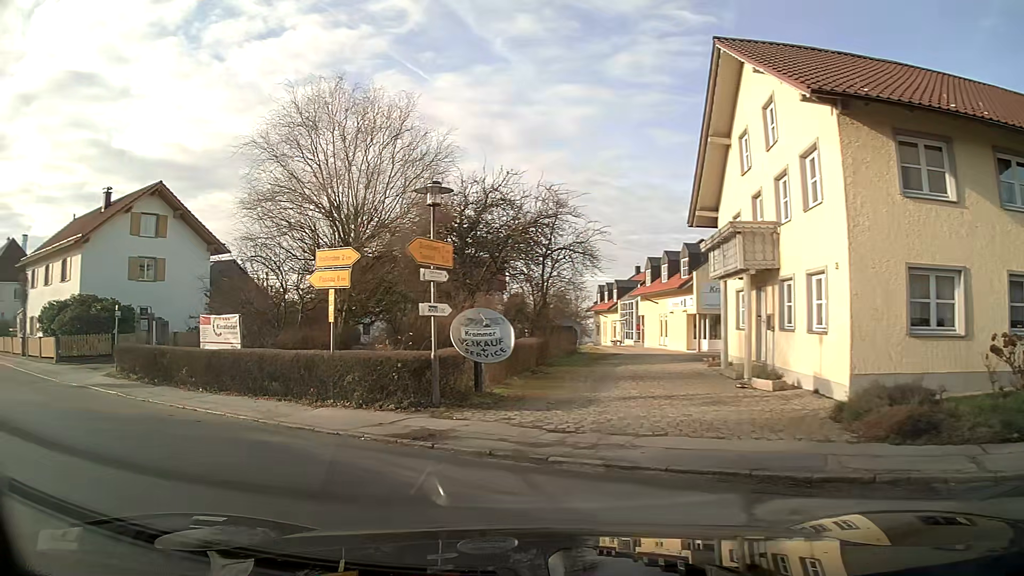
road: tertiary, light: Day
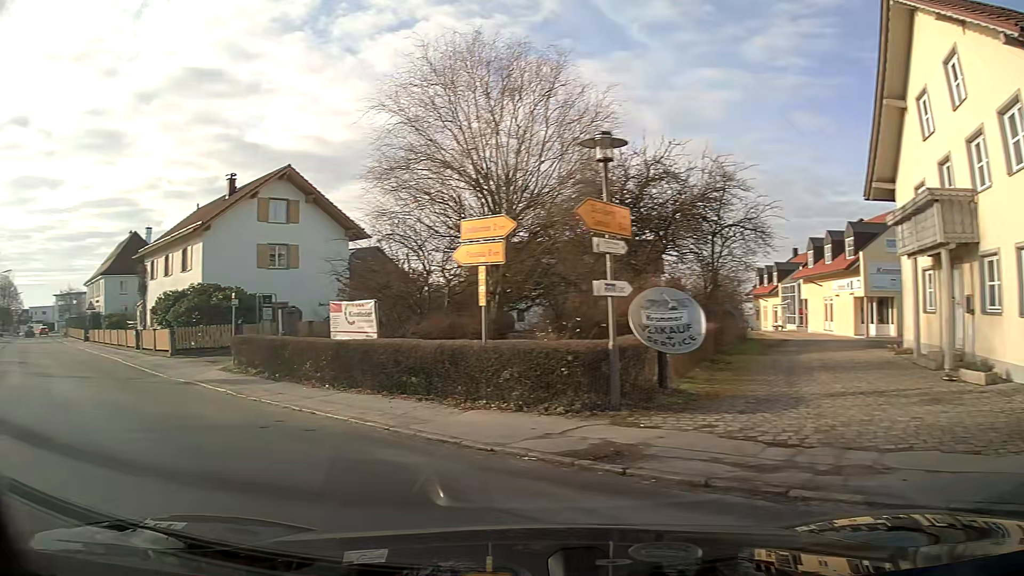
(-0.3, +2.4) m; -13°
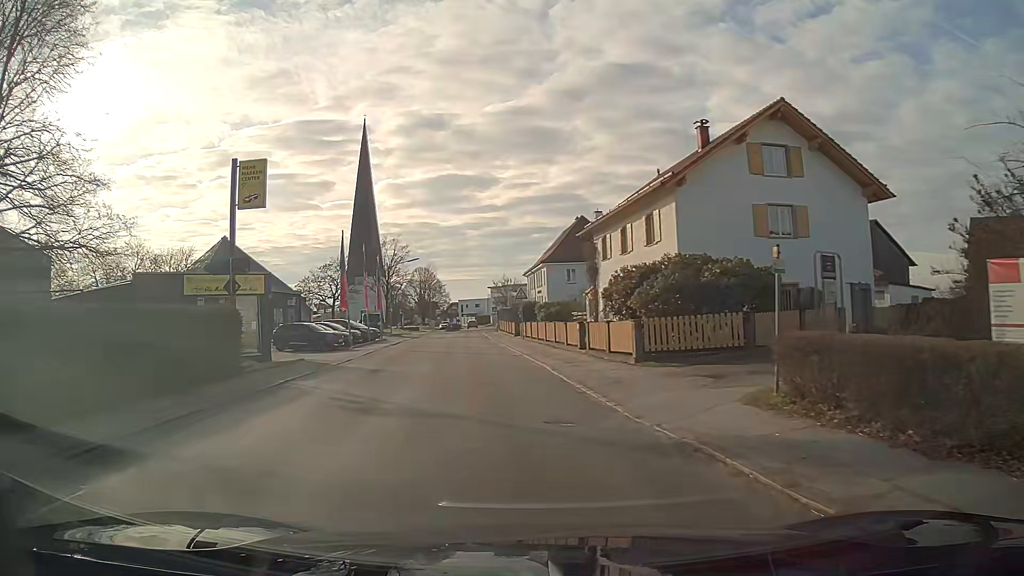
(-3.8, +9.8) m; -33°
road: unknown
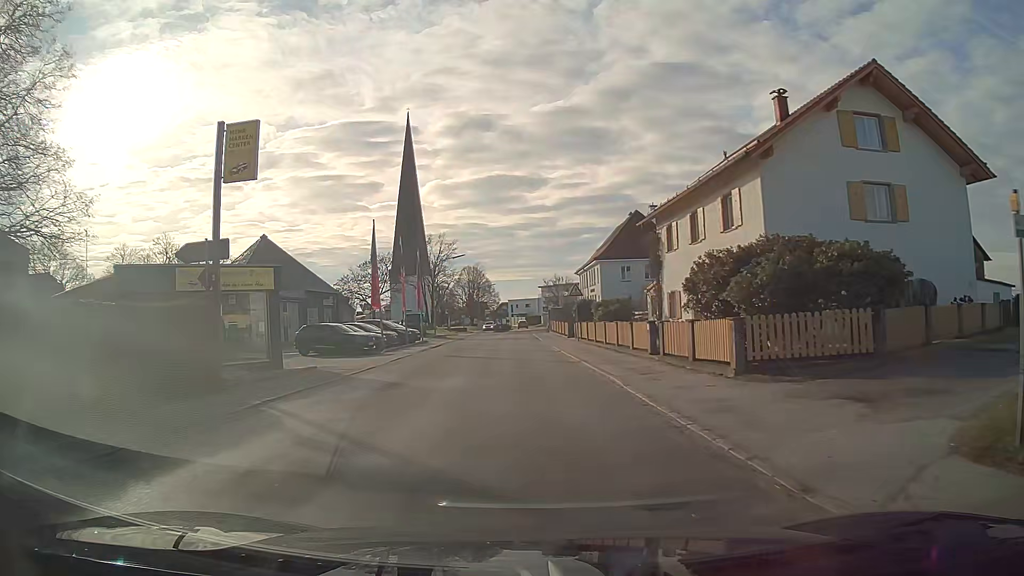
(-0.1, +4.6) m; -2°
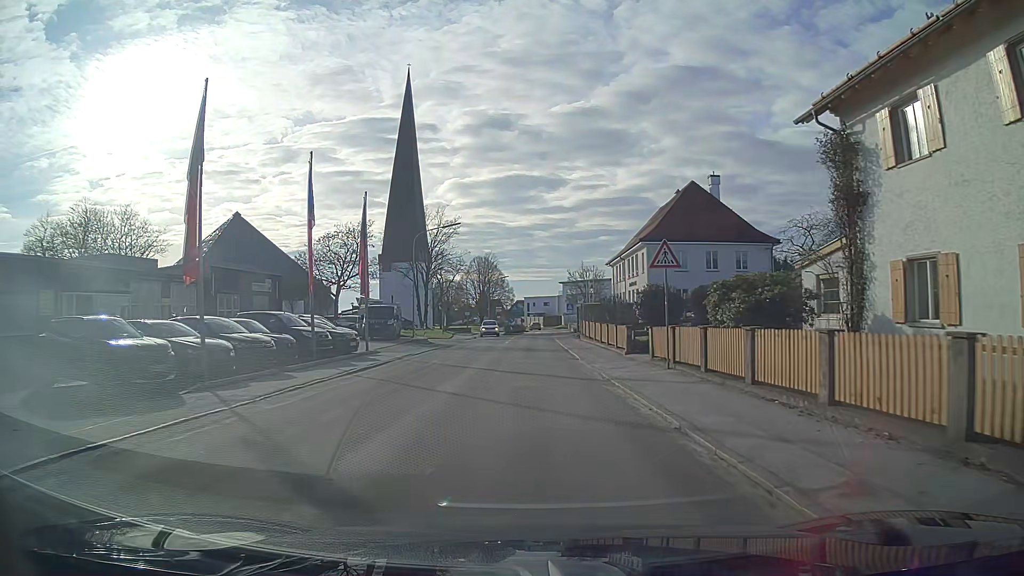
(-0.4, +21.4) m; -1°
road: tertiary
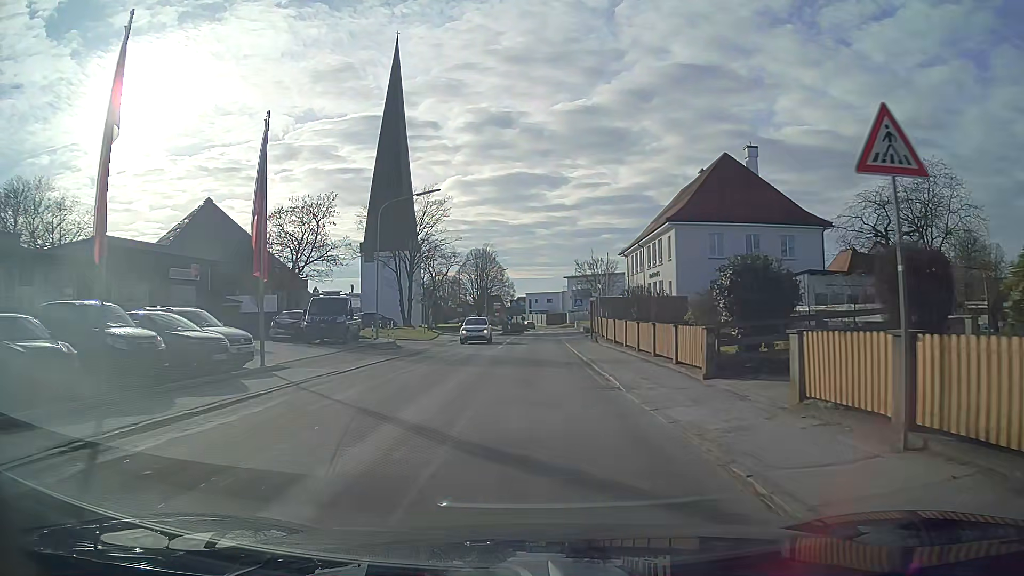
(0.0, +11.4) m; 0°
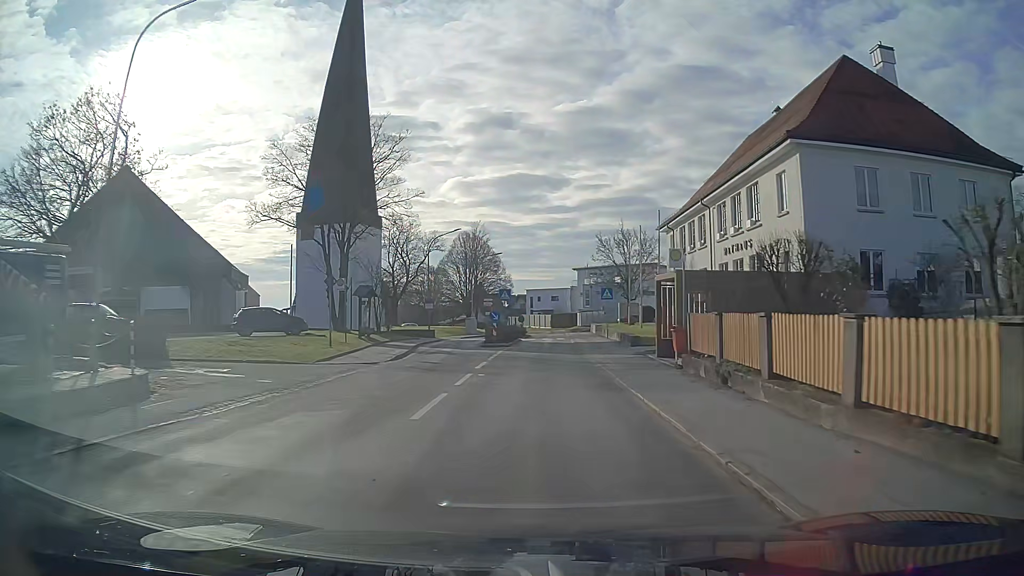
(+0.1, +24.0) m; 0°
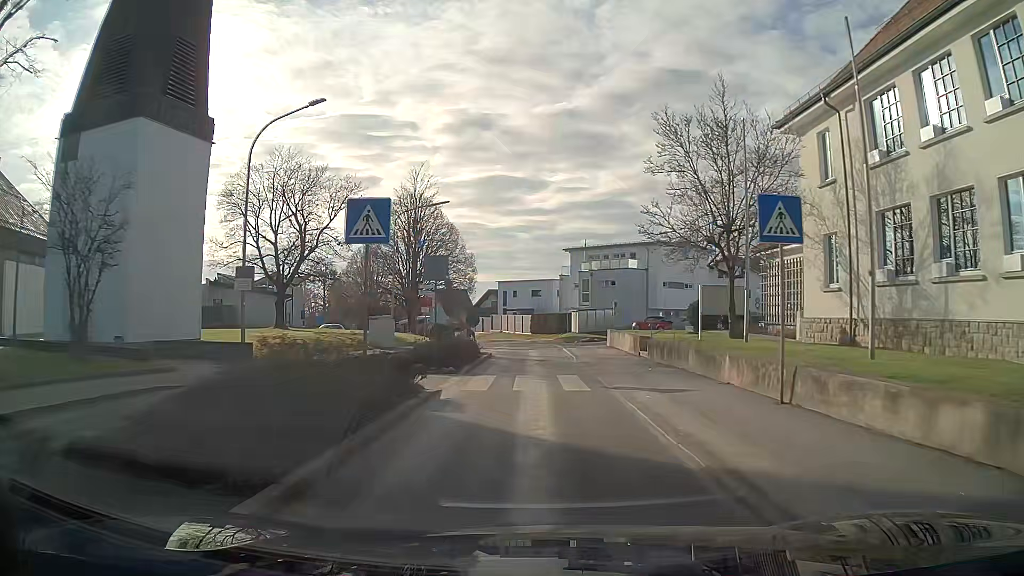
(+0.5, +32.2) m; +2°
(0, +10) (0, +20) (0, +30) (0, +40) (-1, +50) (-2, +60) (-5, +70) (-8, +79) (-11, +88) (-16, +97) m
